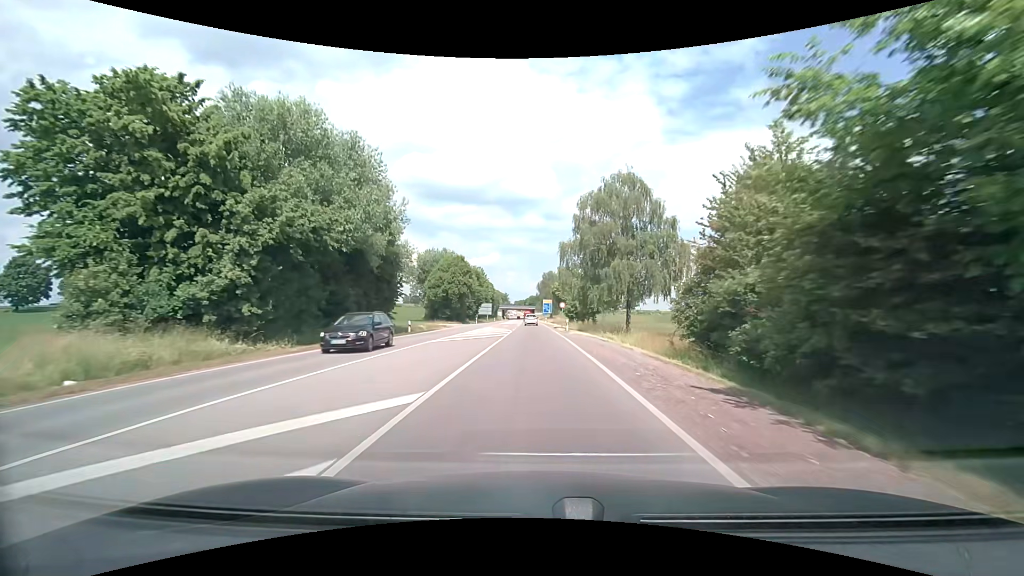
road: secondary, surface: asphalt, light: Day
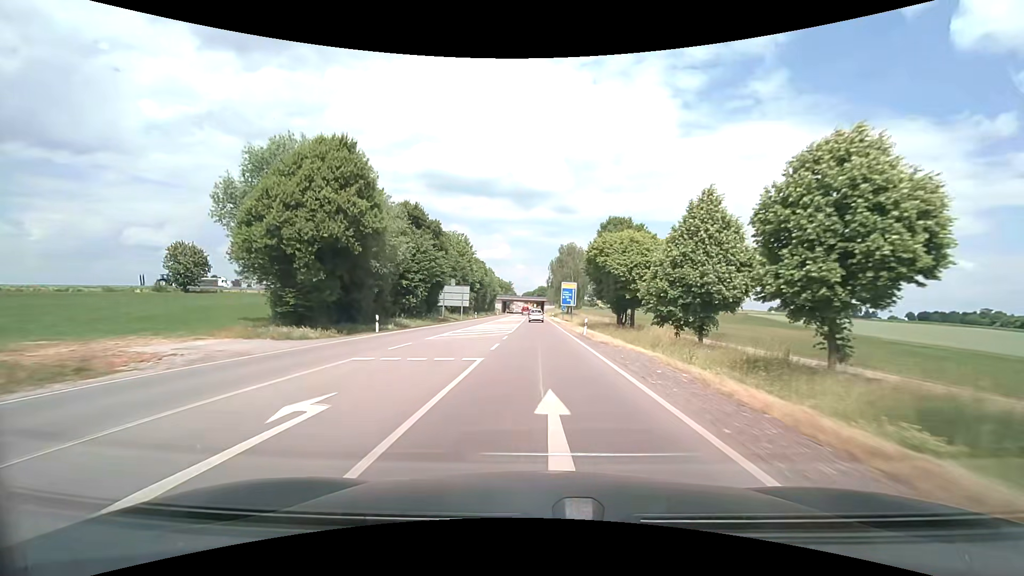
(-0.9, +58.4) m; -1°
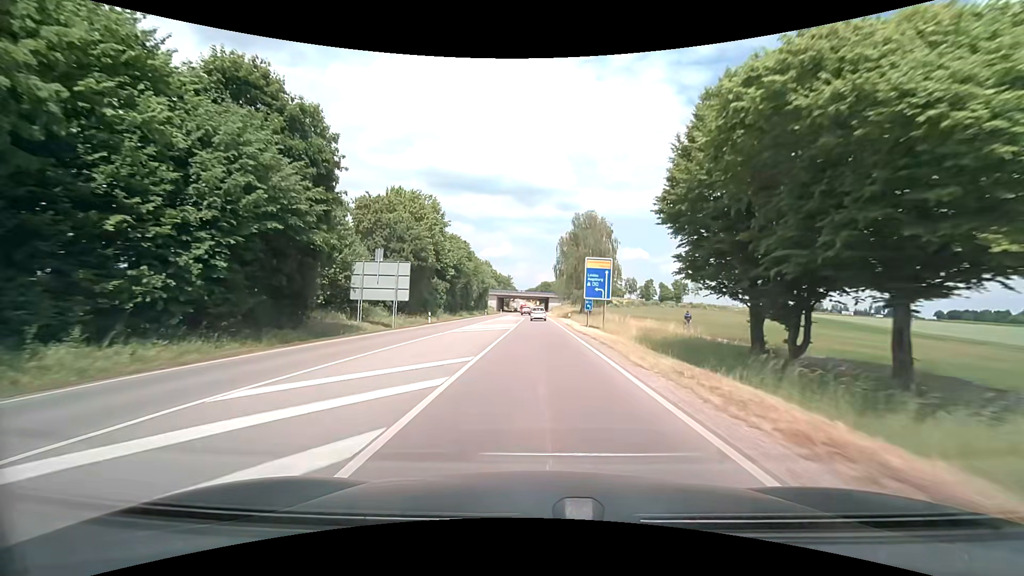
(0.0, +35.0) m; 0°
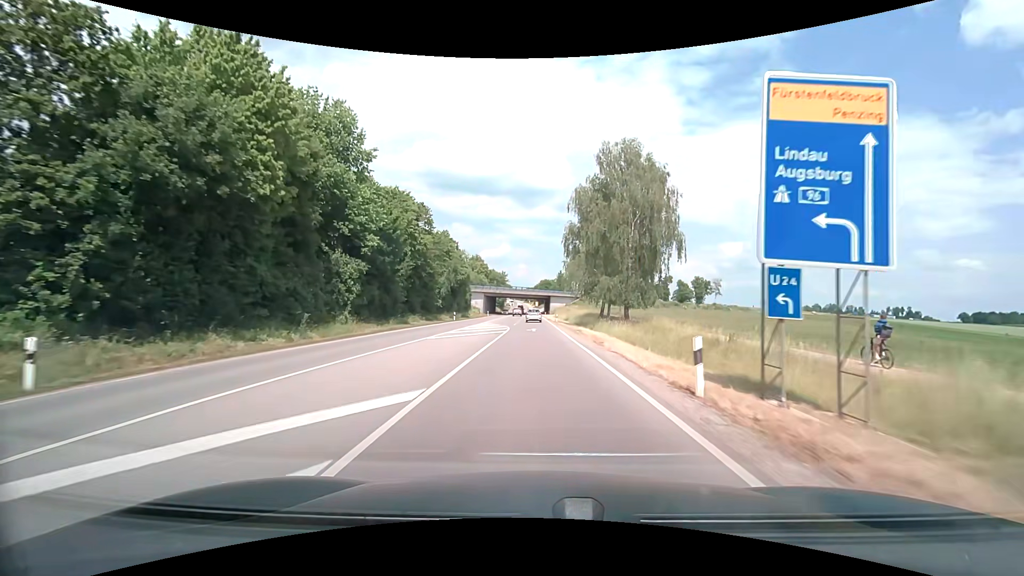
(+0.1, +34.0) m; 0°
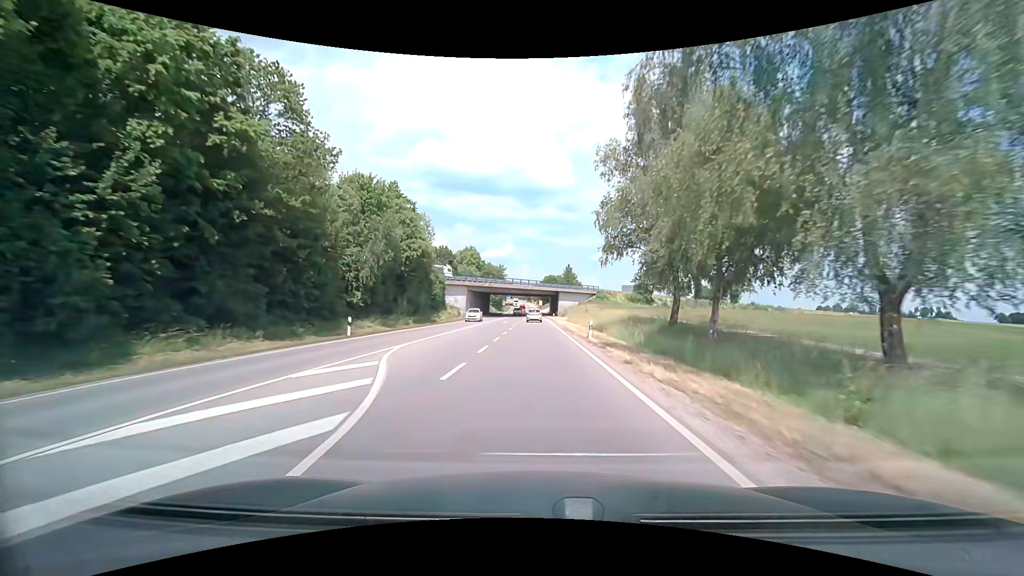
(-0.1, +33.8) m; 0°
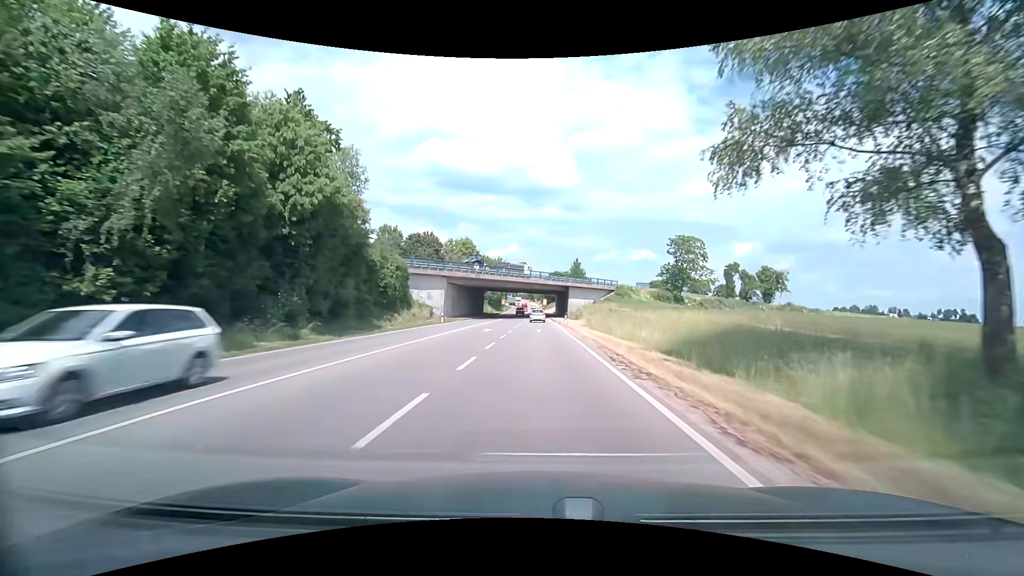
(-0.1, +22.7) m; 0°
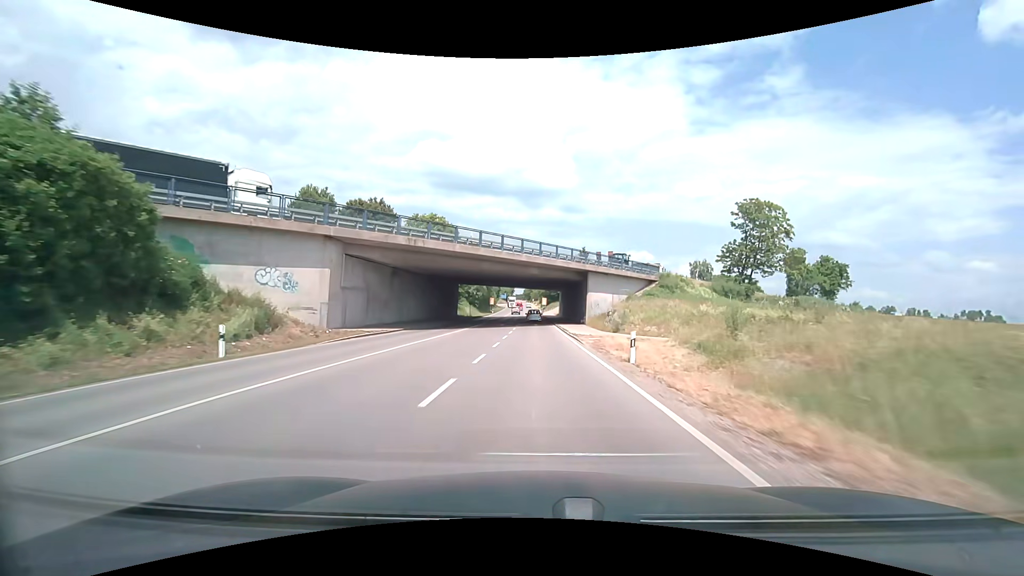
(-0.3, +34.3) m; 0°
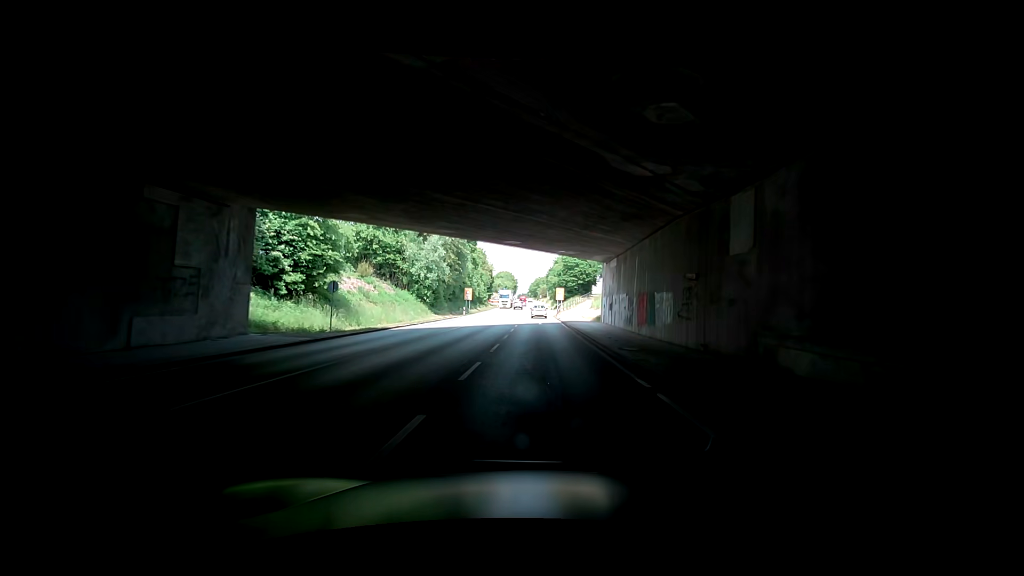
(+0.1, +57.8) m; +3°
(0, +10) (+1, +20) (+1, +30) (0, +40) (0, +50) (-1, +60) (-2, +70) (-2, +80) (-3, +90) (-4, +100) m
